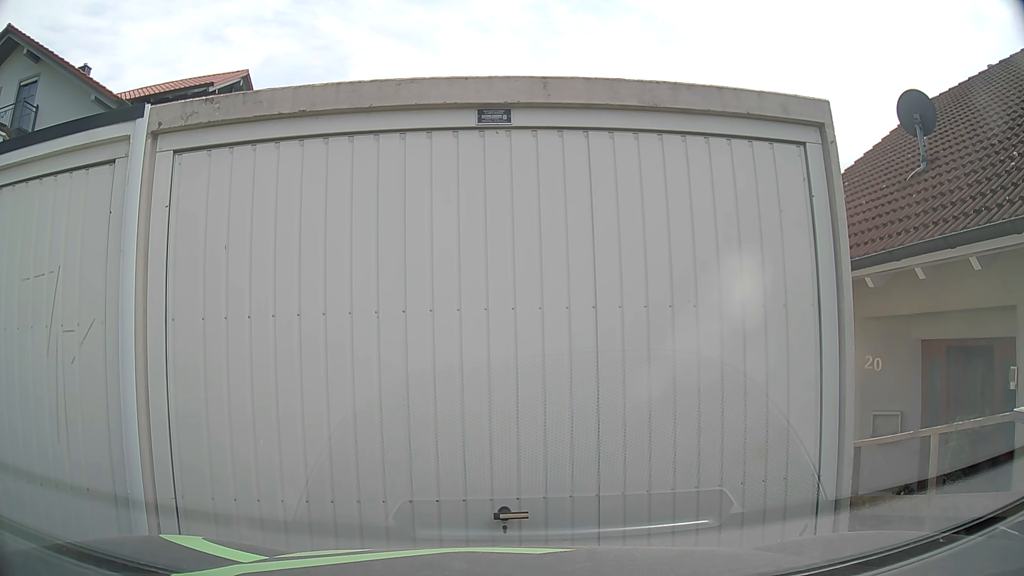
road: residential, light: Day
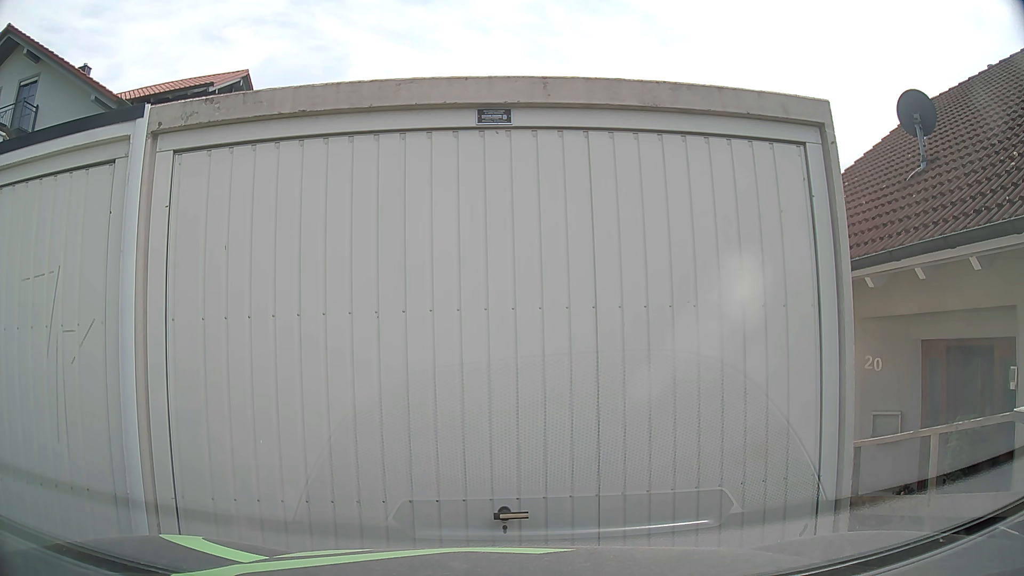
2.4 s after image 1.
(0.0, 0.0) m; 0°
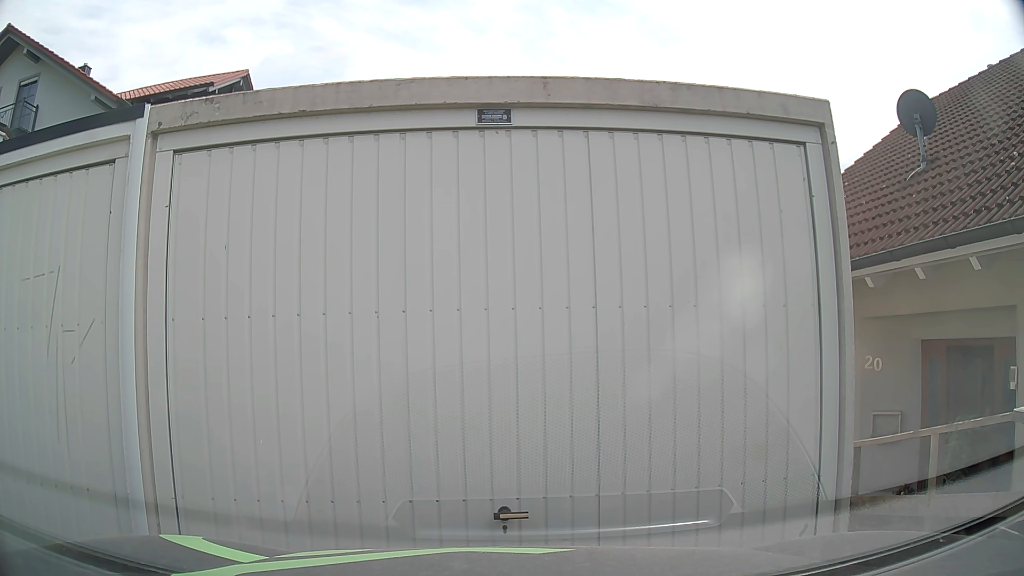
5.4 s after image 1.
(0.0, 0.0) m; 0°
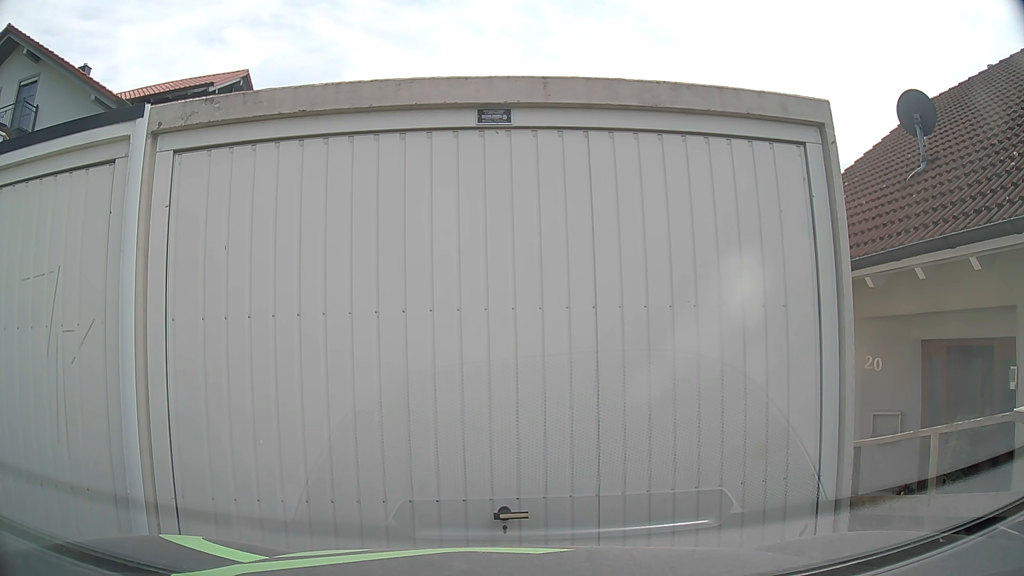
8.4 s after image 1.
(0.0, 0.0) m; 0°
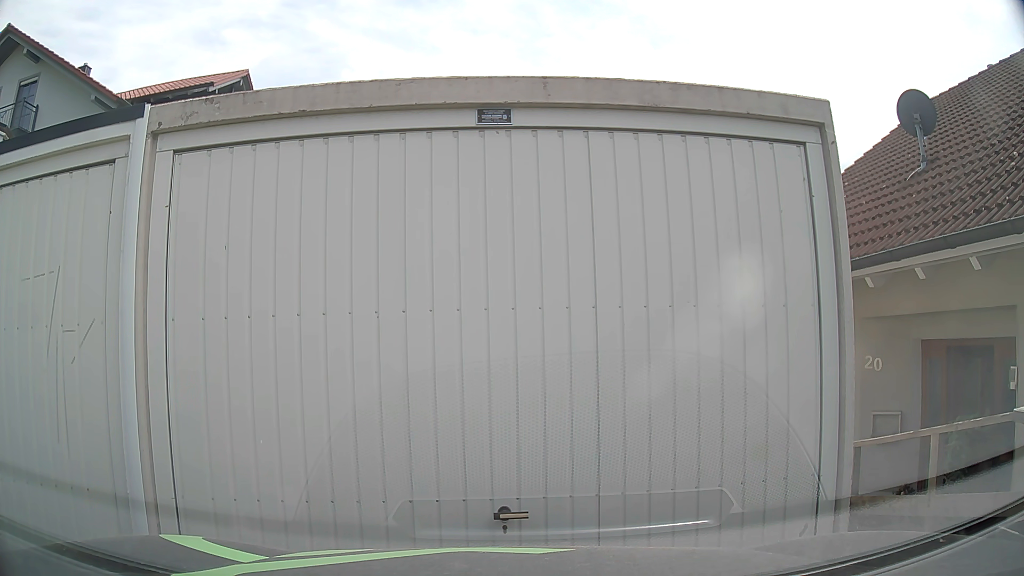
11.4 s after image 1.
(0.0, 0.0) m; 0°
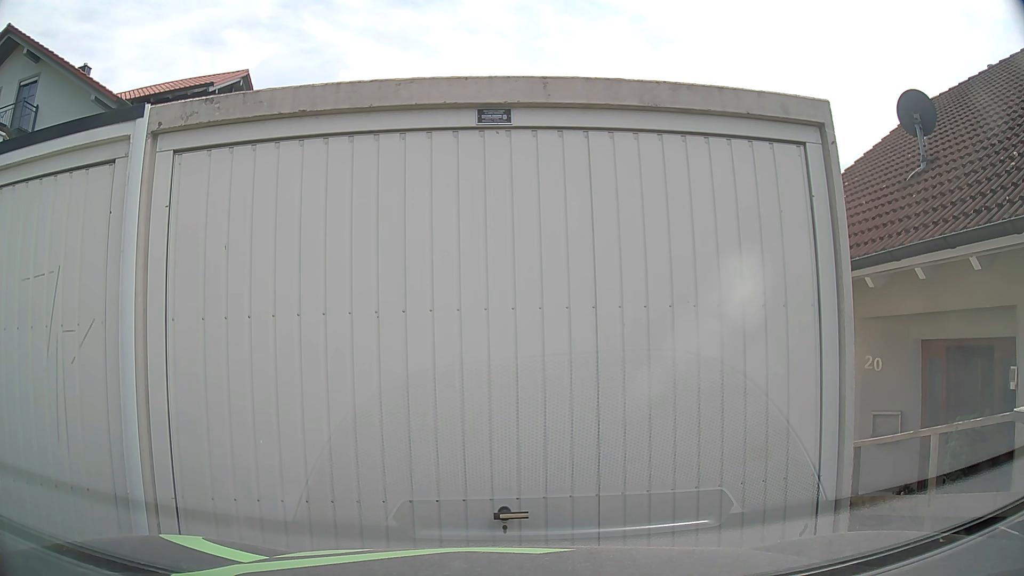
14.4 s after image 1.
(0.0, 0.0) m; 0°
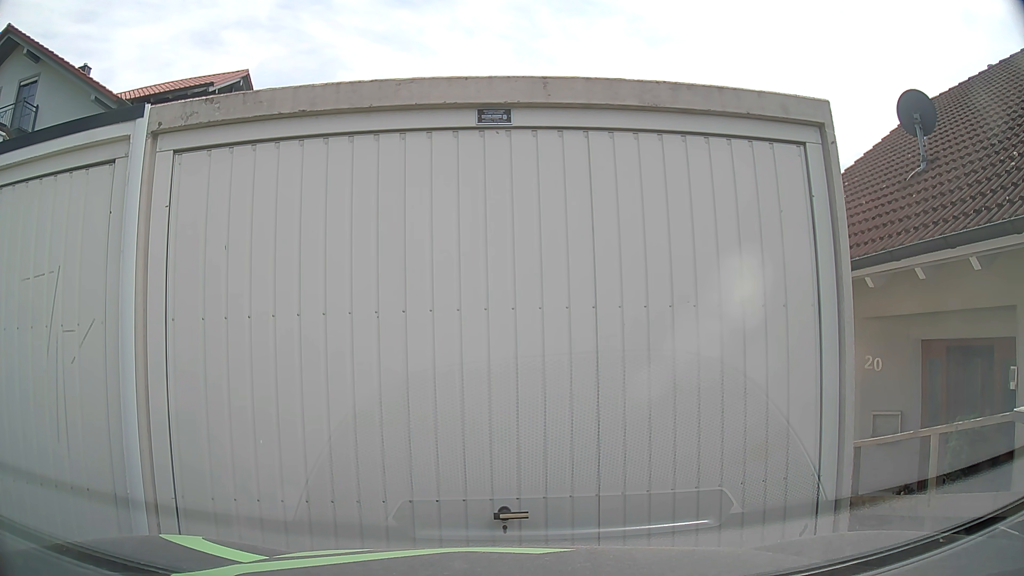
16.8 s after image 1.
(0.0, 0.0) m; 0°
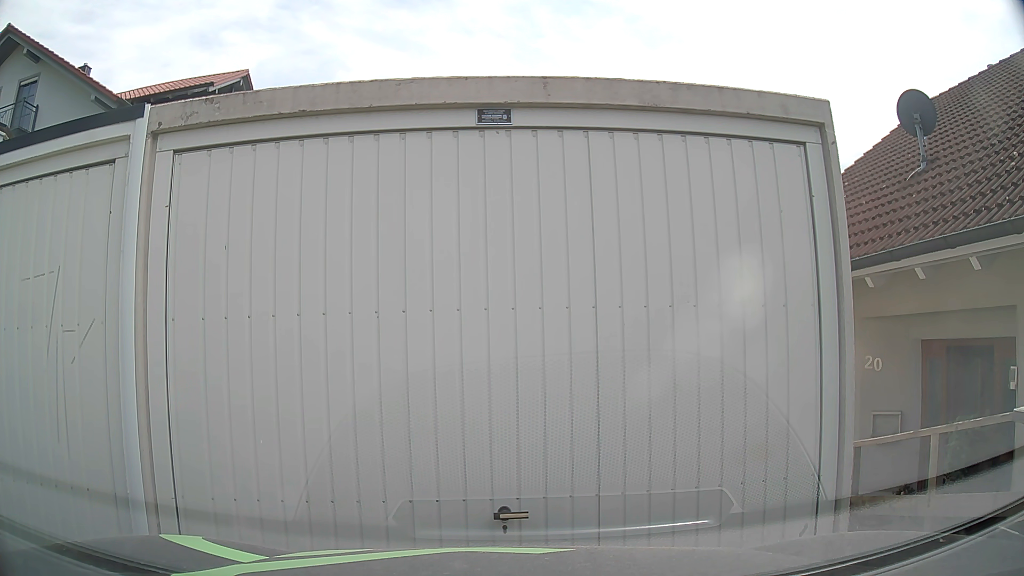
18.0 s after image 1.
(0.0, 0.0) m; 0°
